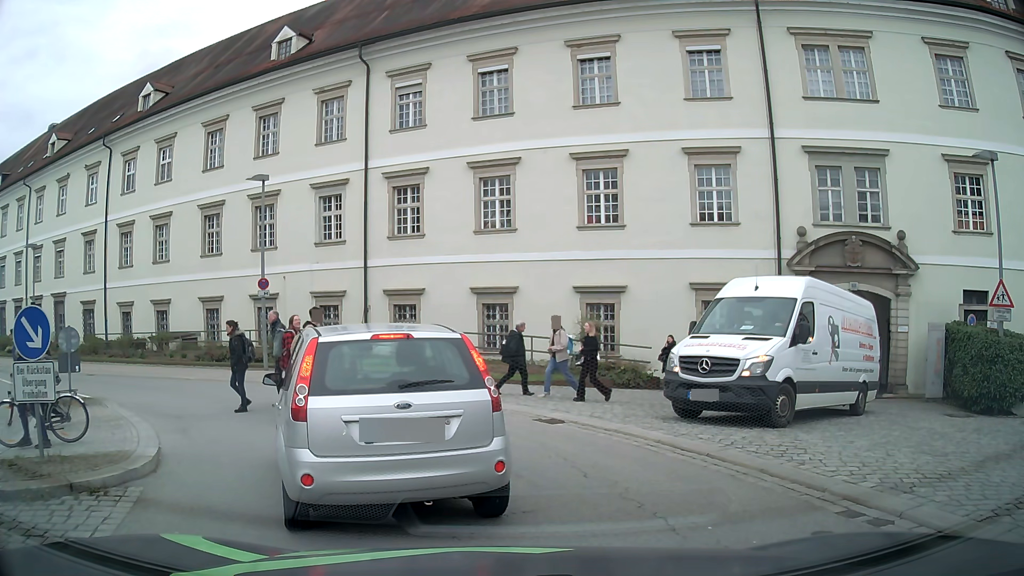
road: tertiary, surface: asphalt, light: Day
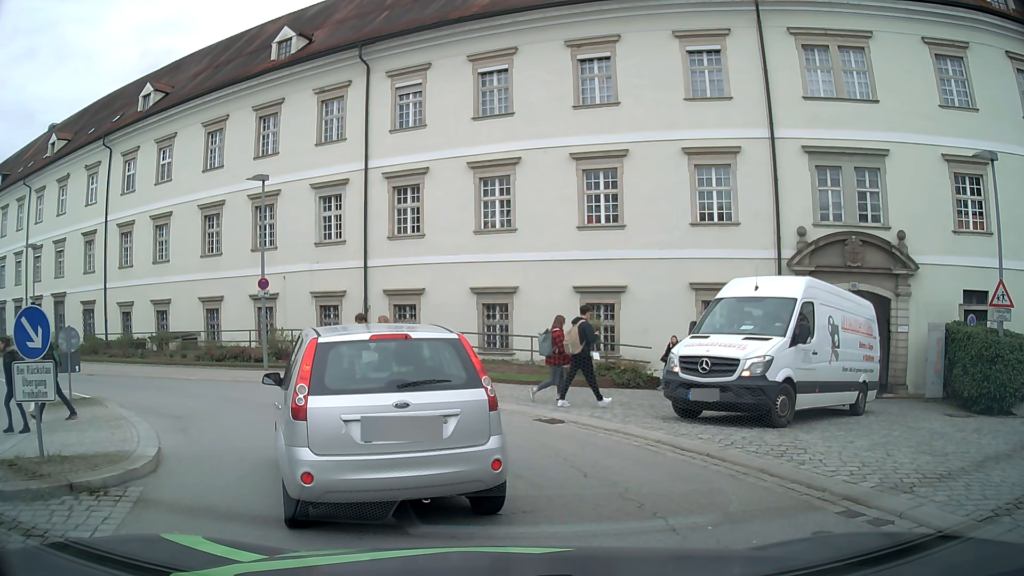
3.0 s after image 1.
(0.0, 0.0) m; 0°
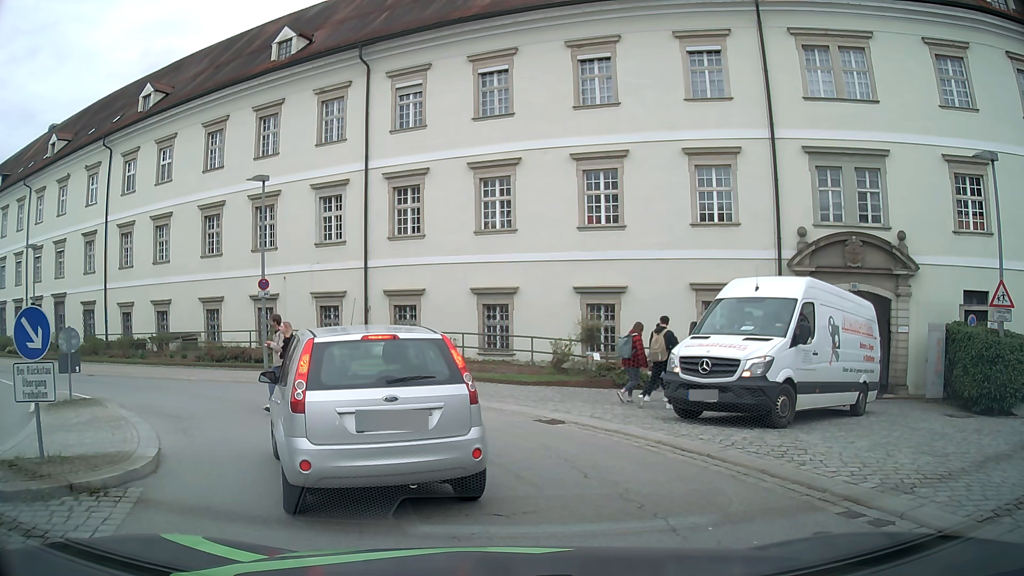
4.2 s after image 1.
(0.0, 0.0) m; 0°
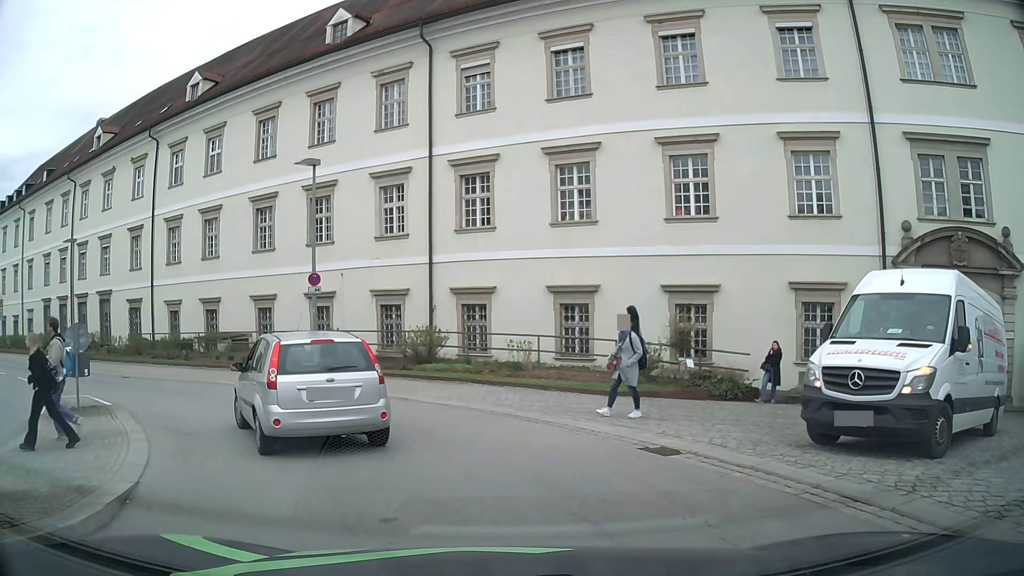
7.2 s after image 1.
(0.0, +2.5) m; -6°
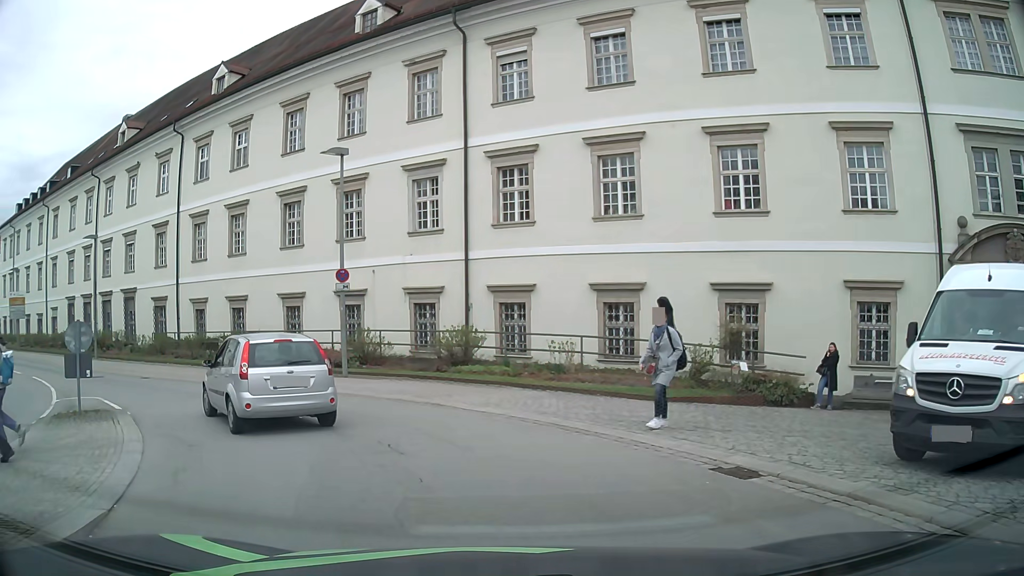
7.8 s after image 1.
(0.0, +1.4) m; -3°
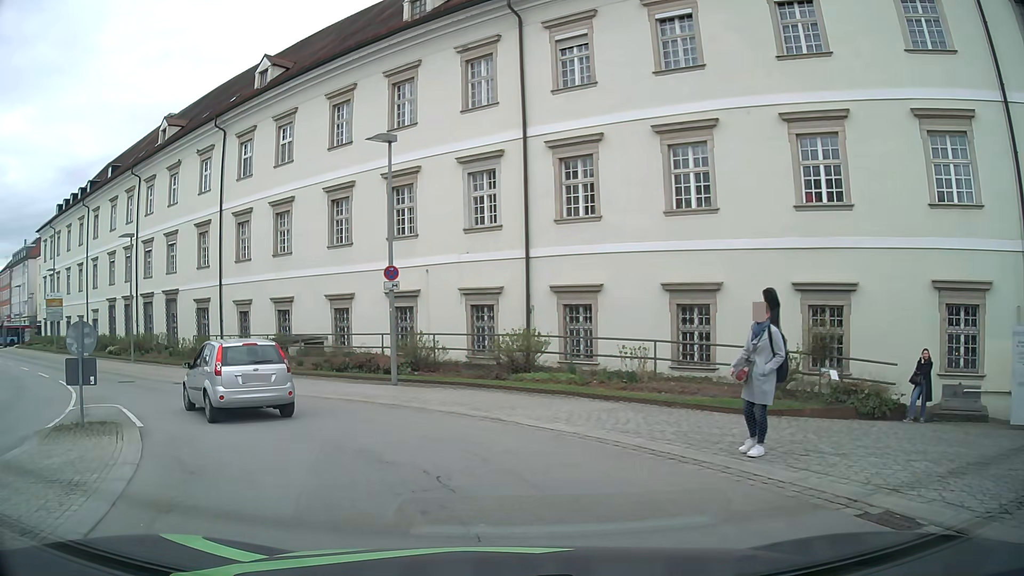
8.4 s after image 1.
(-0.1, +1.9) m; -4°
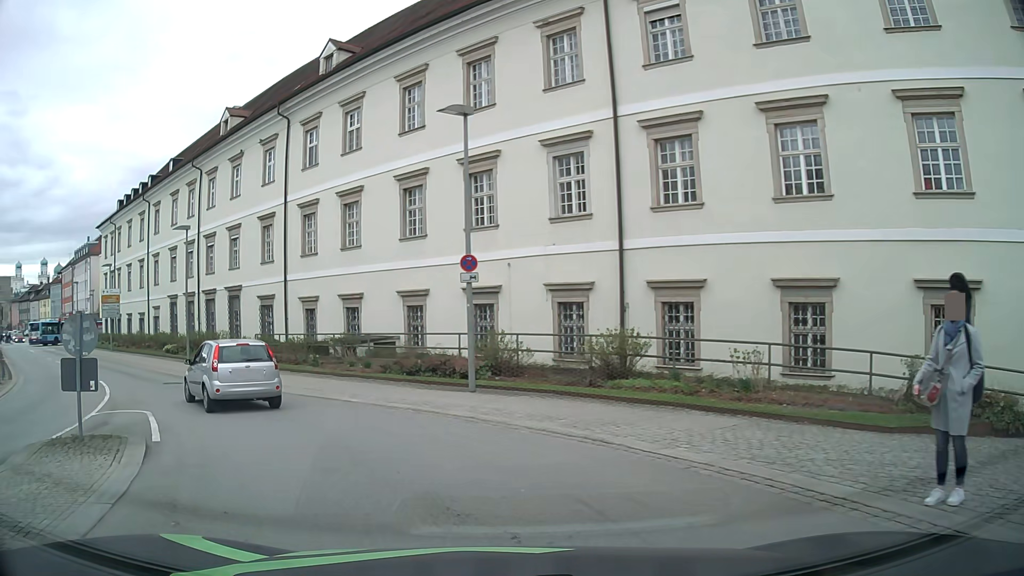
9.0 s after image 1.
(-0.1, +2.5) m; -7°
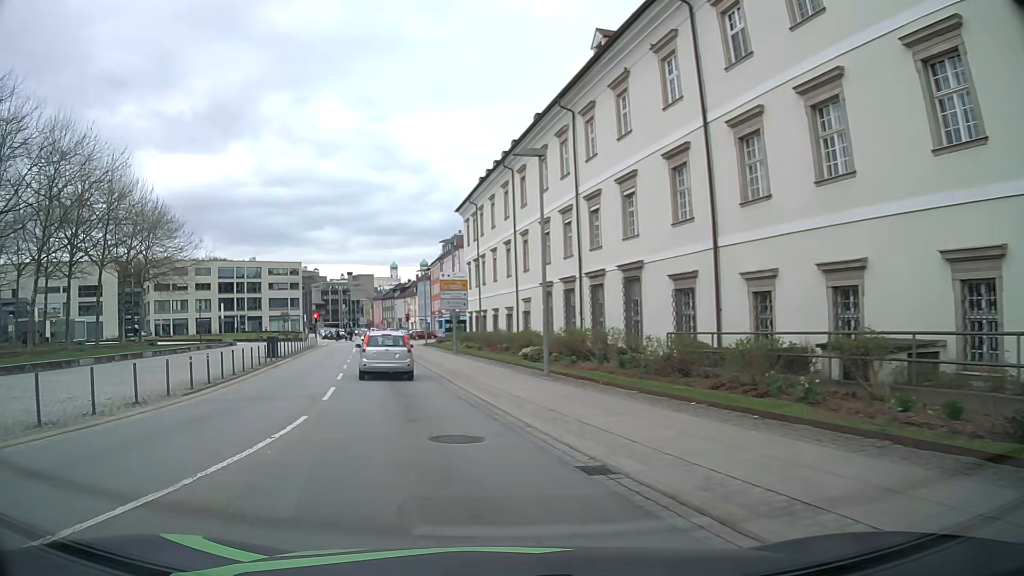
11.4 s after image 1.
(-4.2, +13.9) m; -32°
